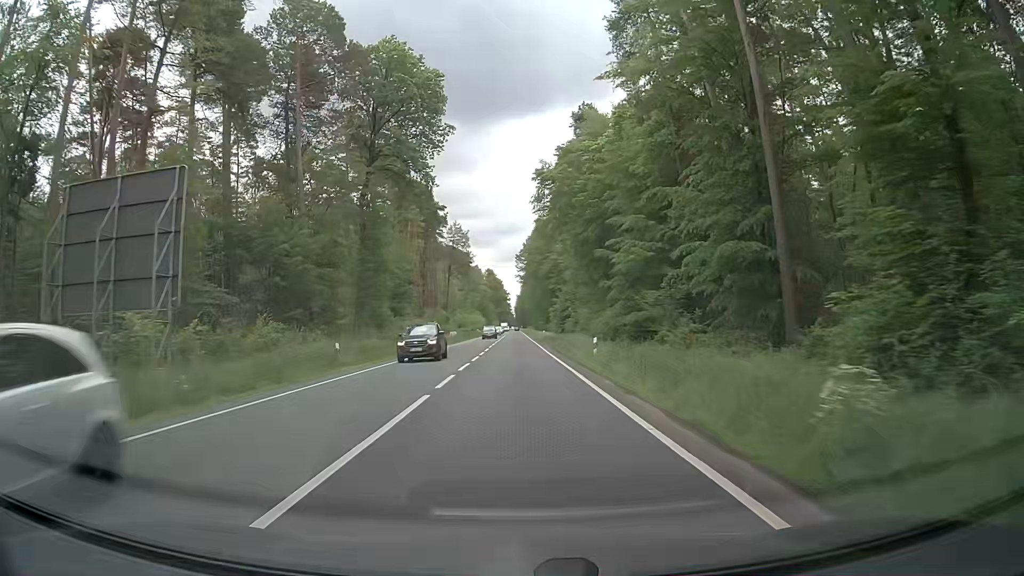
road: primary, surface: asphalt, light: Day
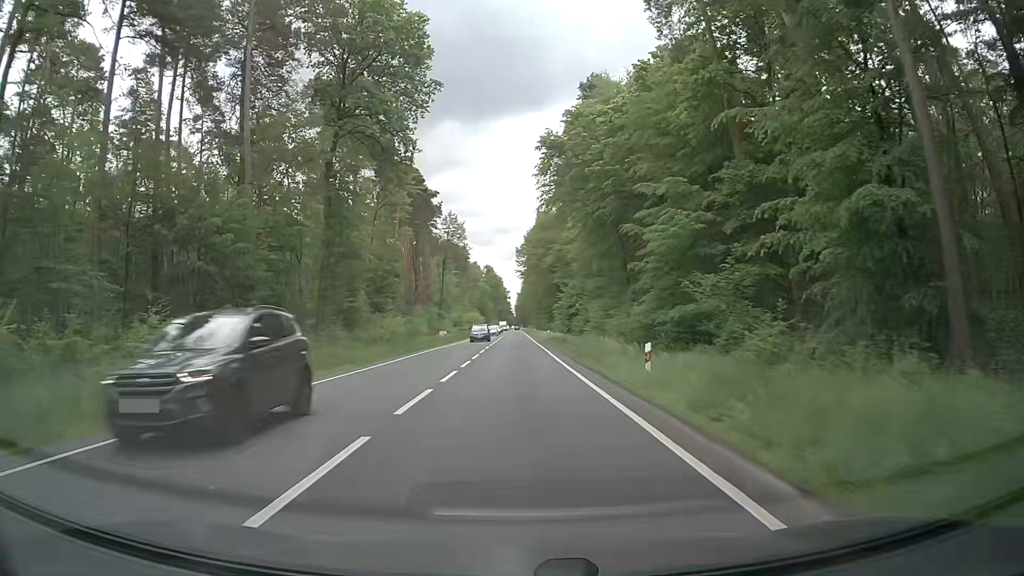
(-0.1, +11.1) m; 0°
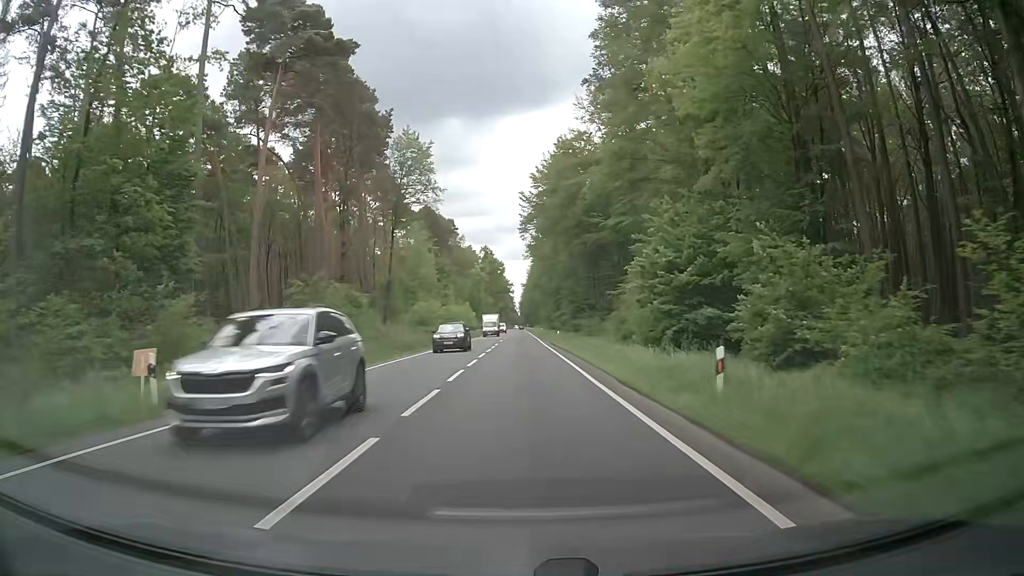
(-0.4, +55.5) m; -1°
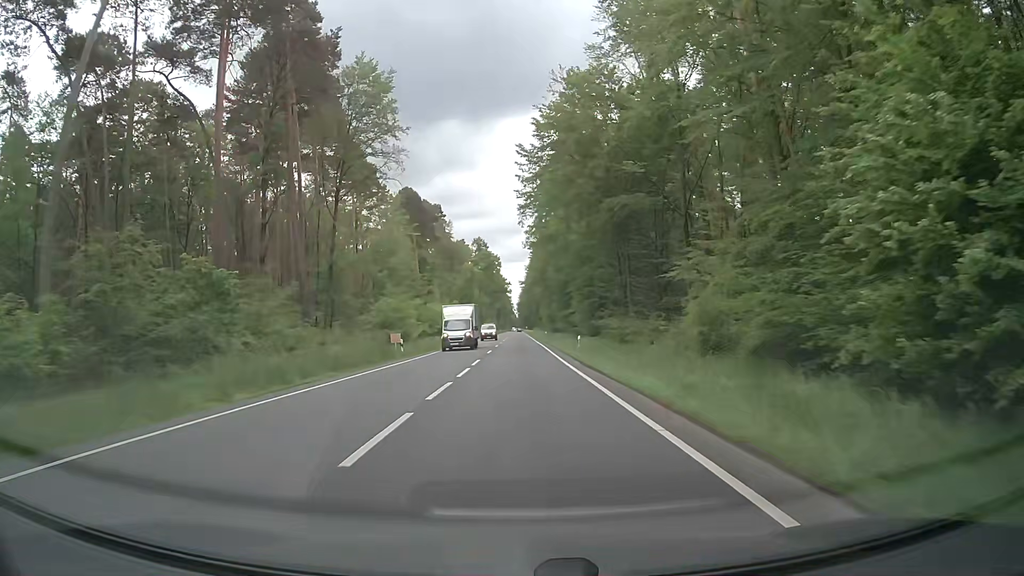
(+0.2, +22.2) m; +1°
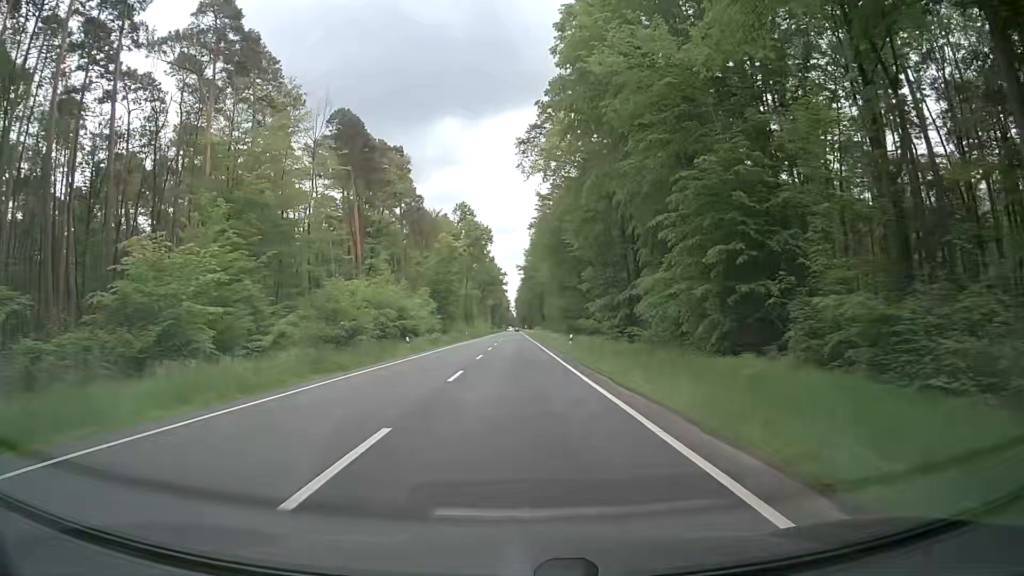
(+0.1, +44.4) m; +1°
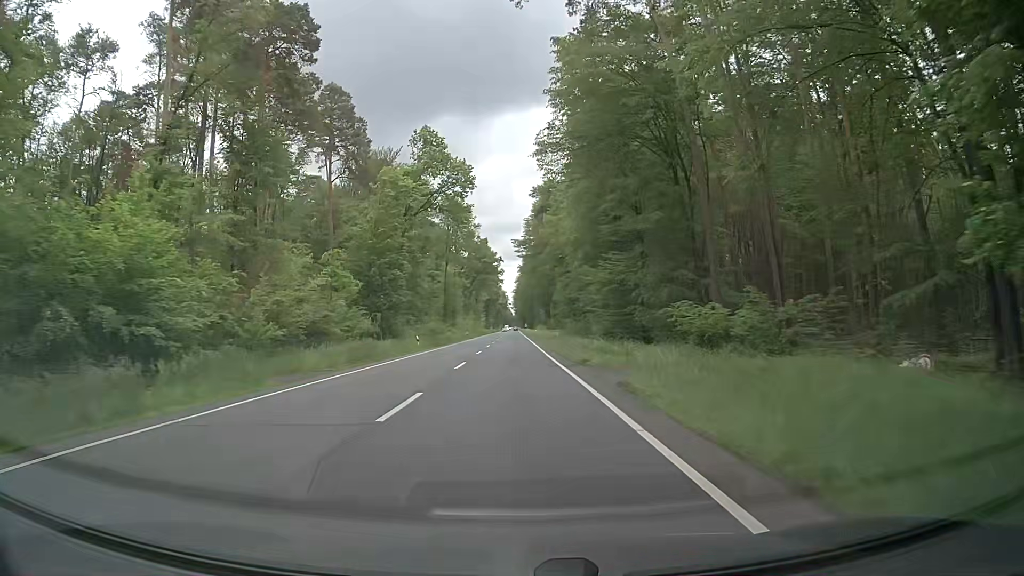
(-0.4, +44.3) m; -1°
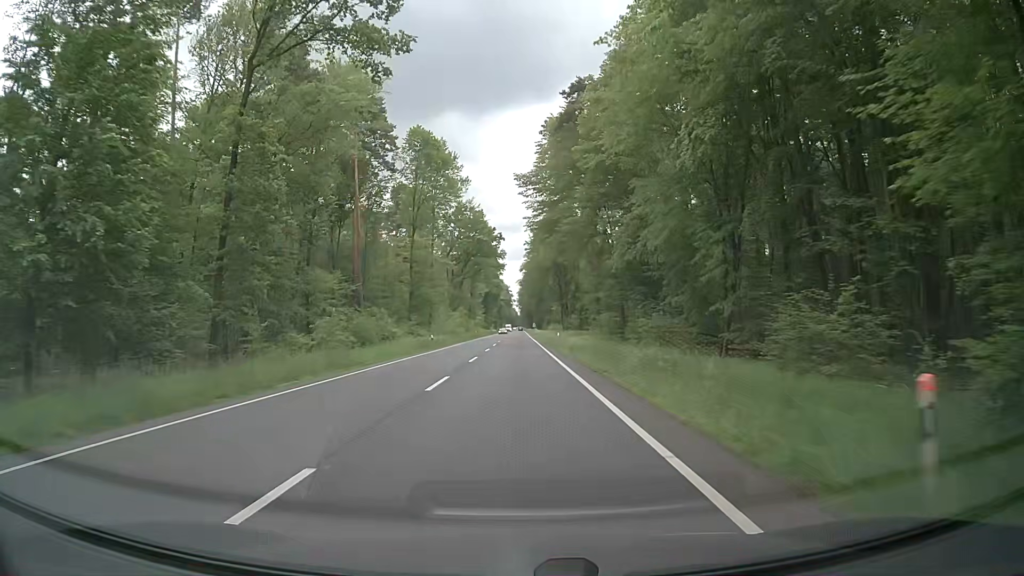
(0.0, +44.4) m; 0°
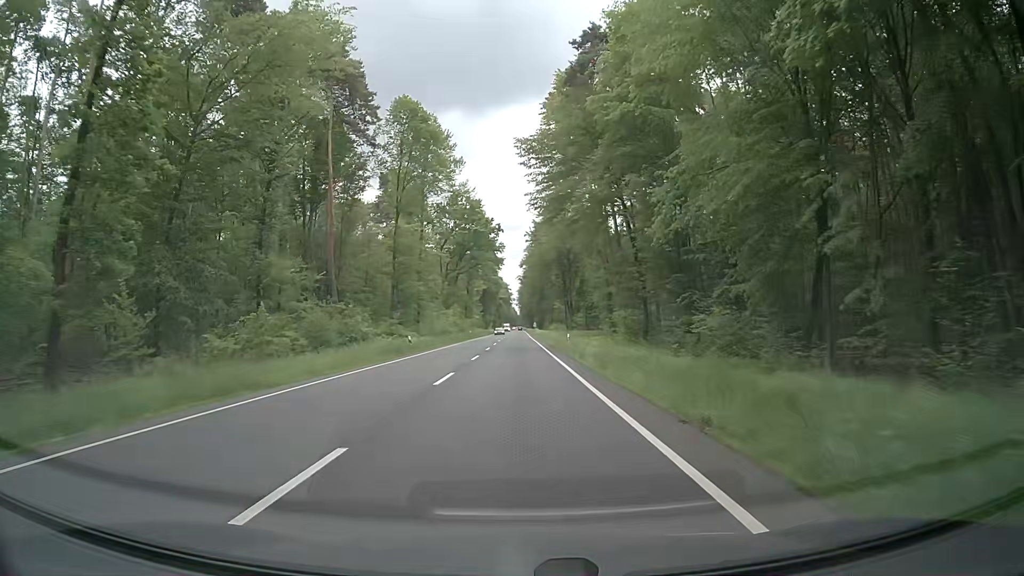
(0.0, +11.1) m; 0°
(0, +10) (0, +20) (0, +30) (0, +40) (0, +50) (0, +60) (+1, +70) (+1, +80) (+1, +90) (+1, +100) m
